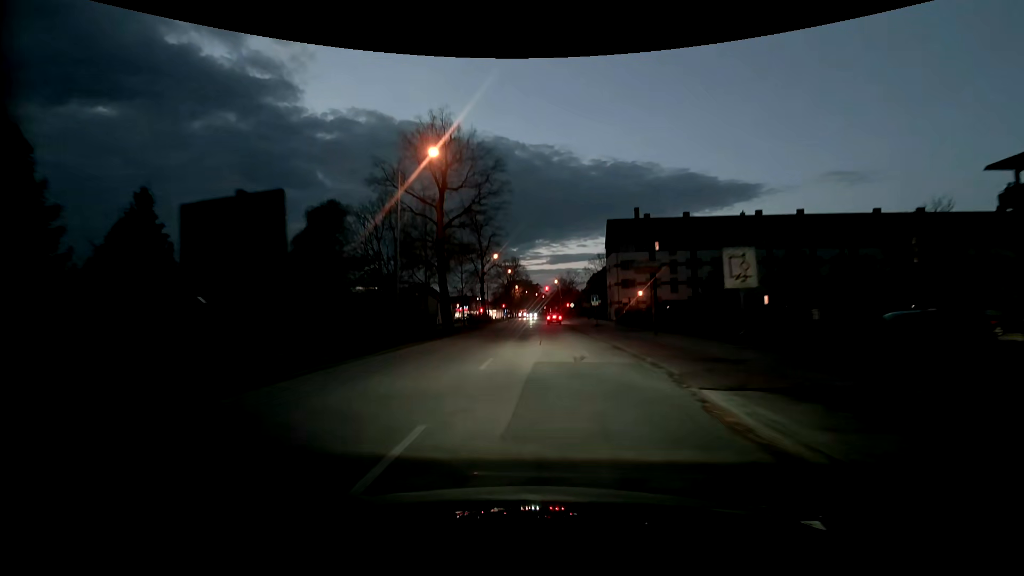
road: residential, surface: asphalt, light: Dusk
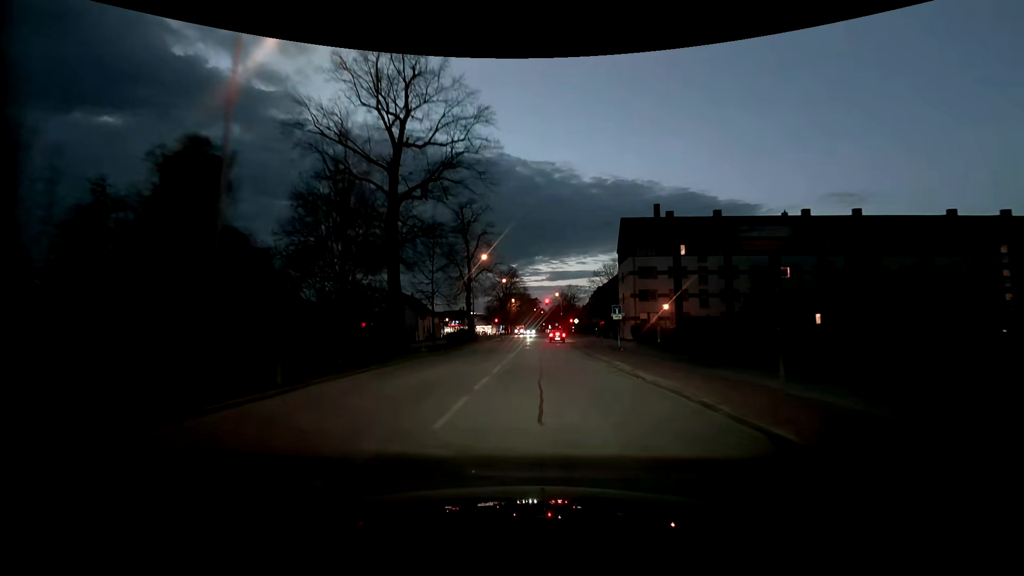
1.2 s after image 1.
(-0.1, +14.1) m; 0°
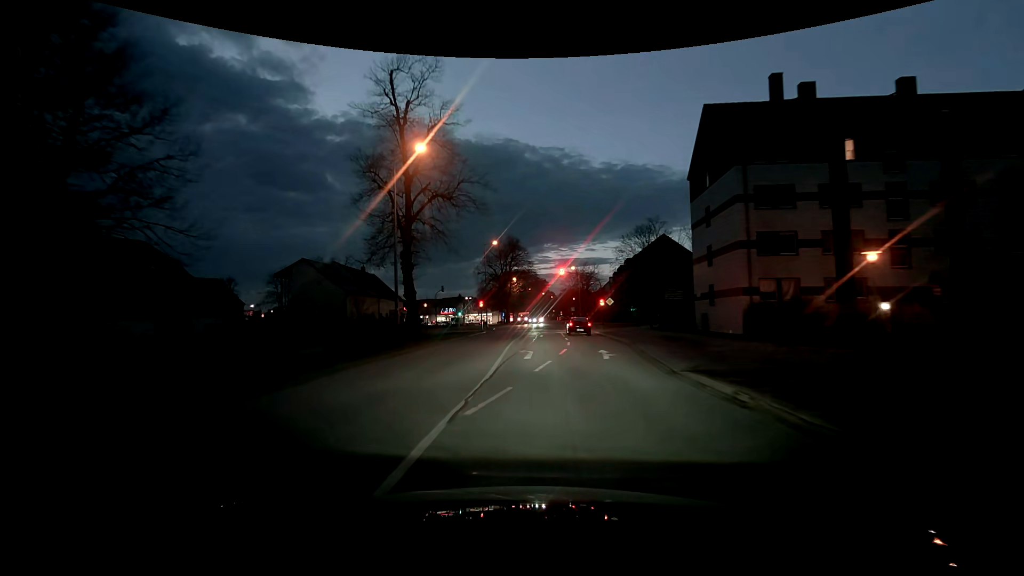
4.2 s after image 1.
(+0.1, +31.7) m; -1°
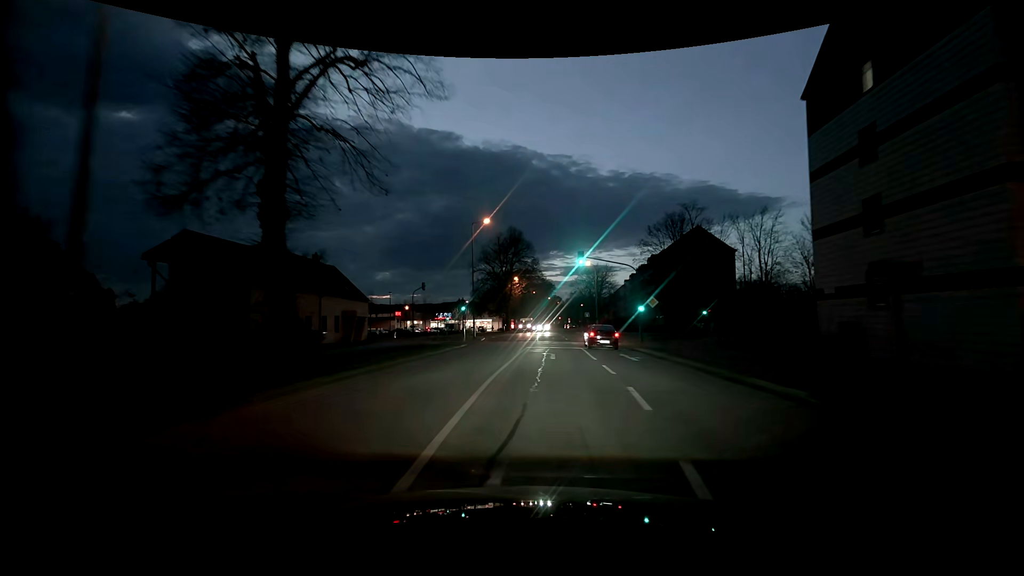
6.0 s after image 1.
(-0.1, +16.7) m; 0°
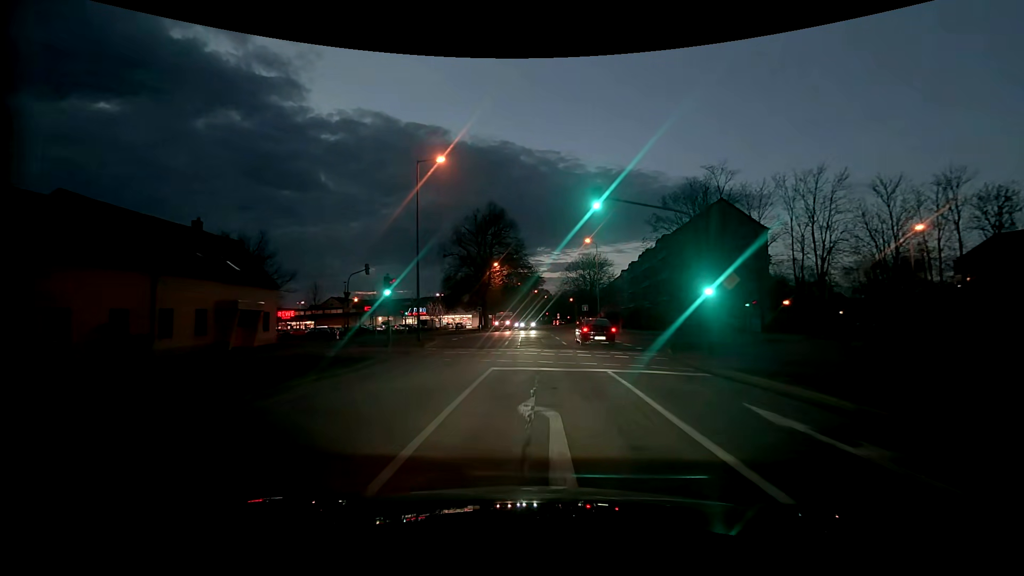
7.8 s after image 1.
(+0.1, +15.9) m; +1°
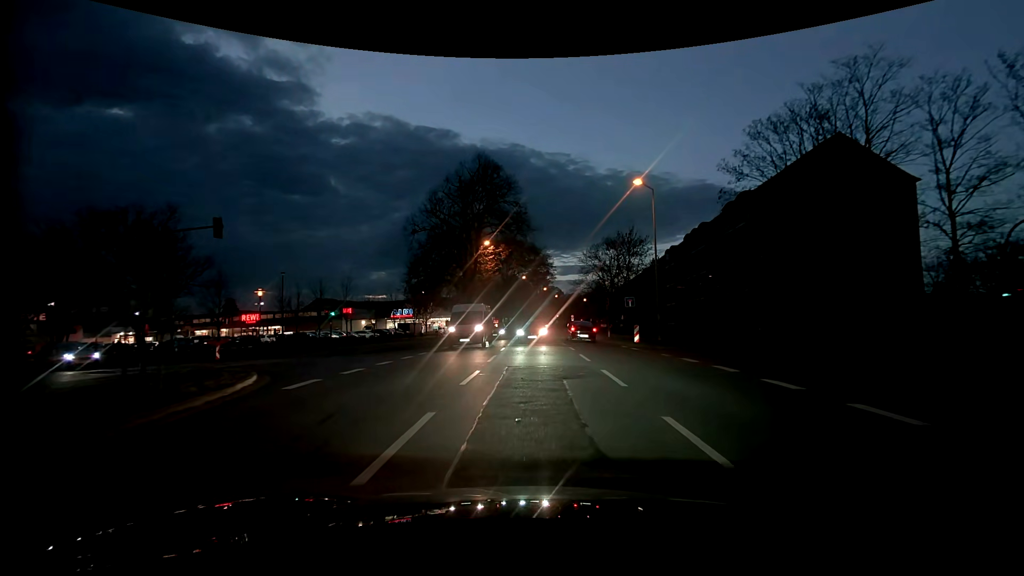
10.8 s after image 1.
(-0.2, +22.3) m; -1°
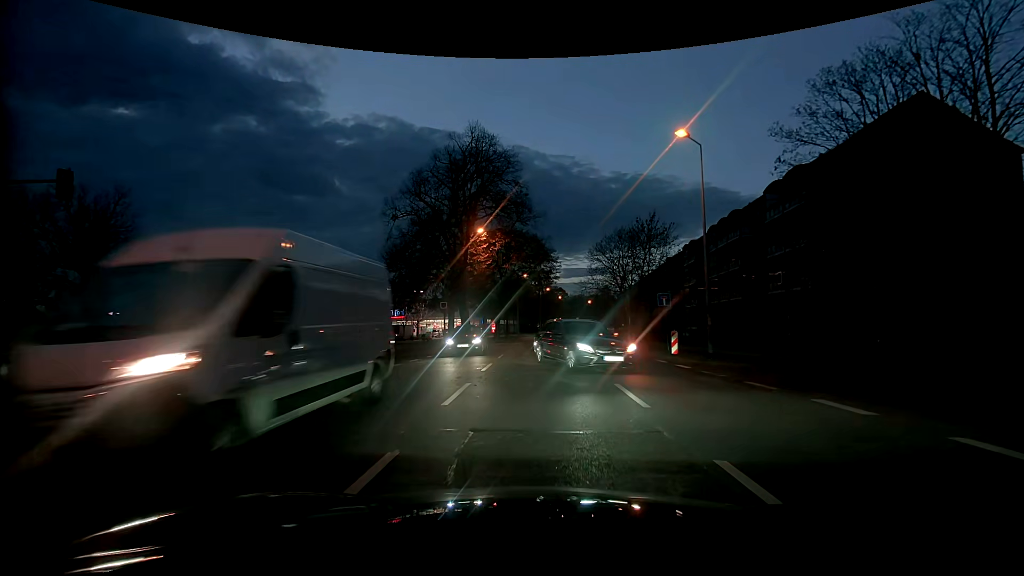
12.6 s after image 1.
(0.0, +7.6) m; +1°
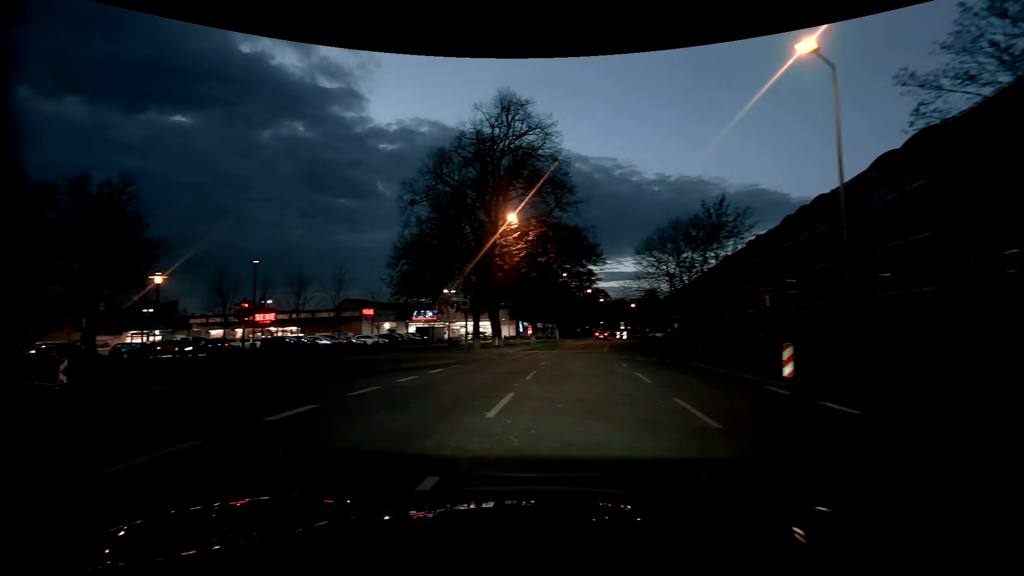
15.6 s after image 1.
(-0.2, +6.7) m; -5°
